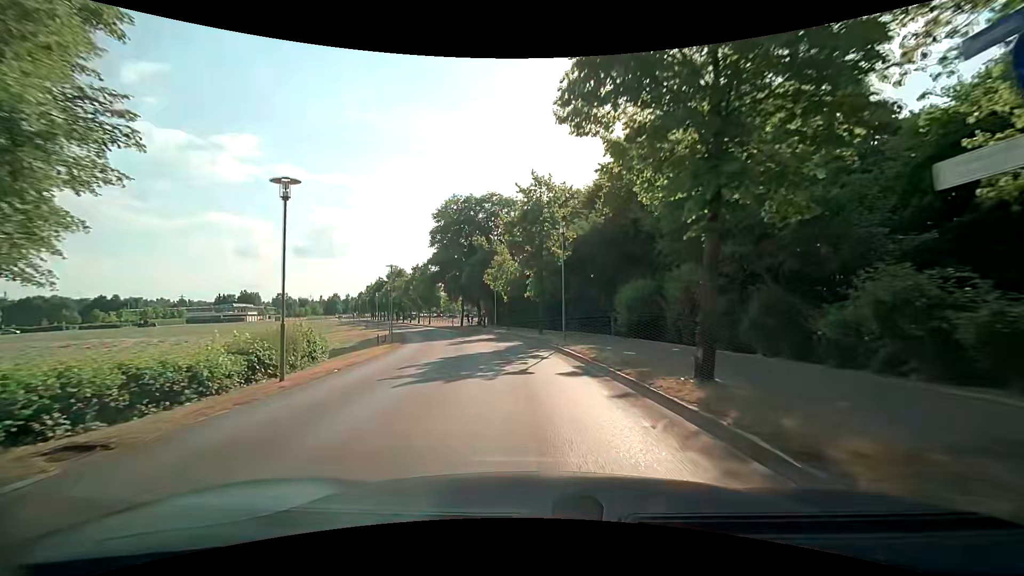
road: tertiary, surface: asphalt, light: Day
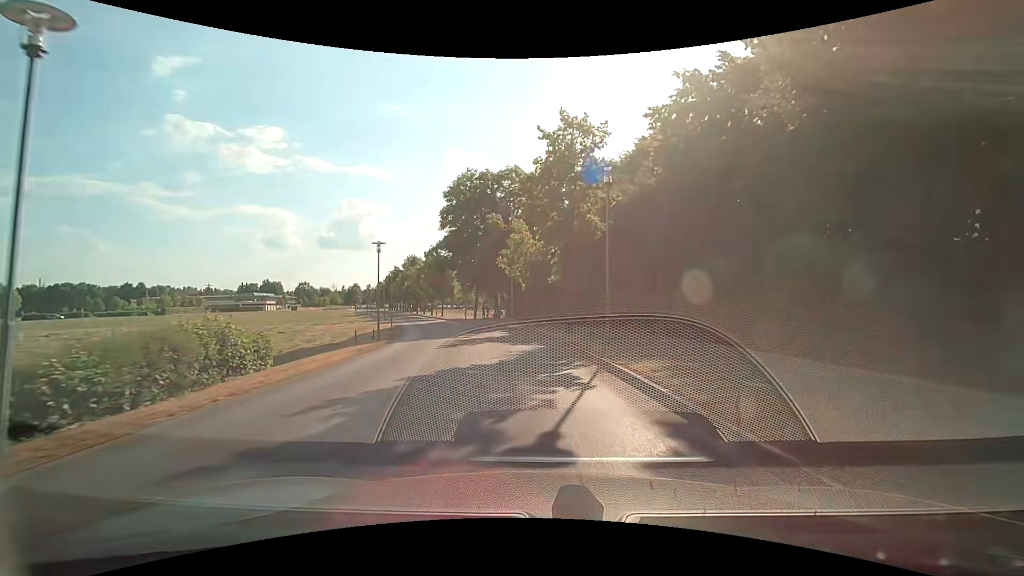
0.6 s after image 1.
(-0.2, +7.2) m; -3°
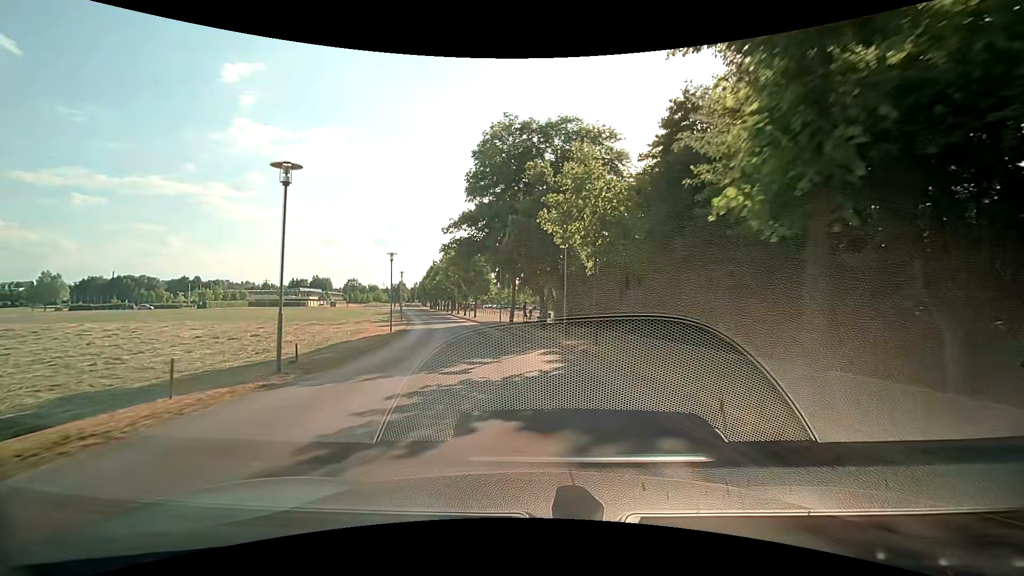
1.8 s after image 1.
(-0.7, +14.3) m; -5°
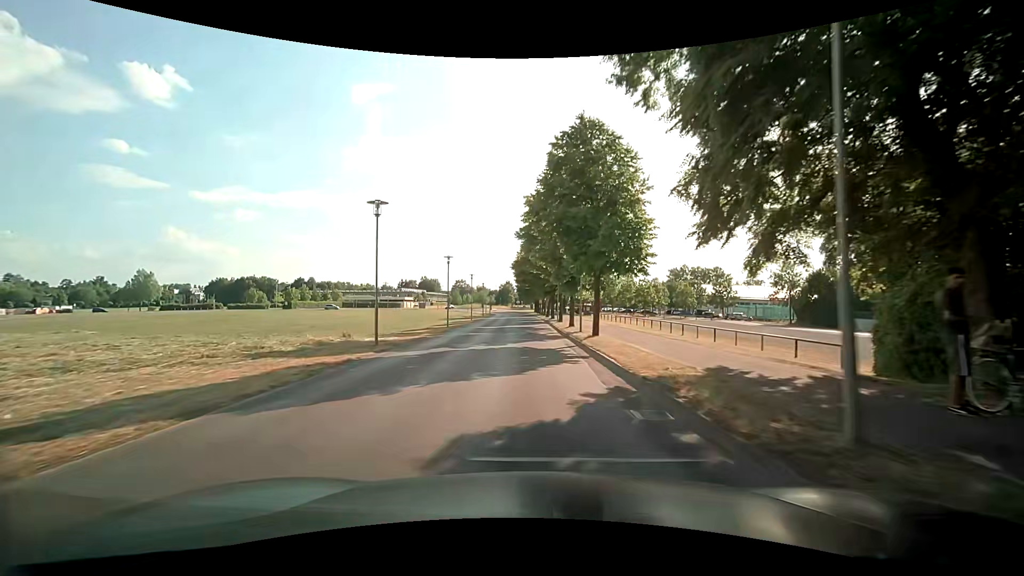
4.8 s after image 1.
(-4.3, +35.1) m; -13°
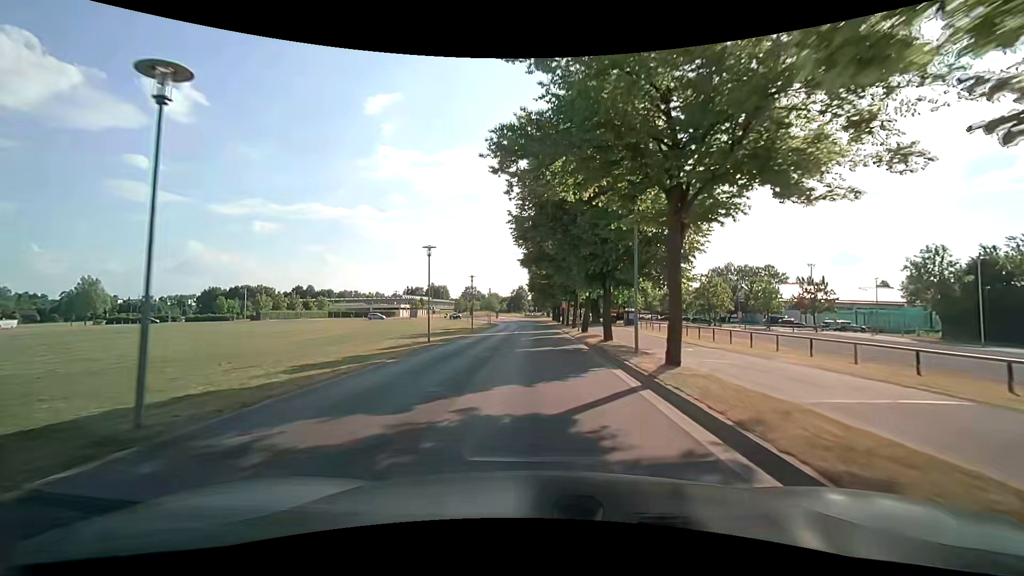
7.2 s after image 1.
(-0.7, +28.7) m; -3°
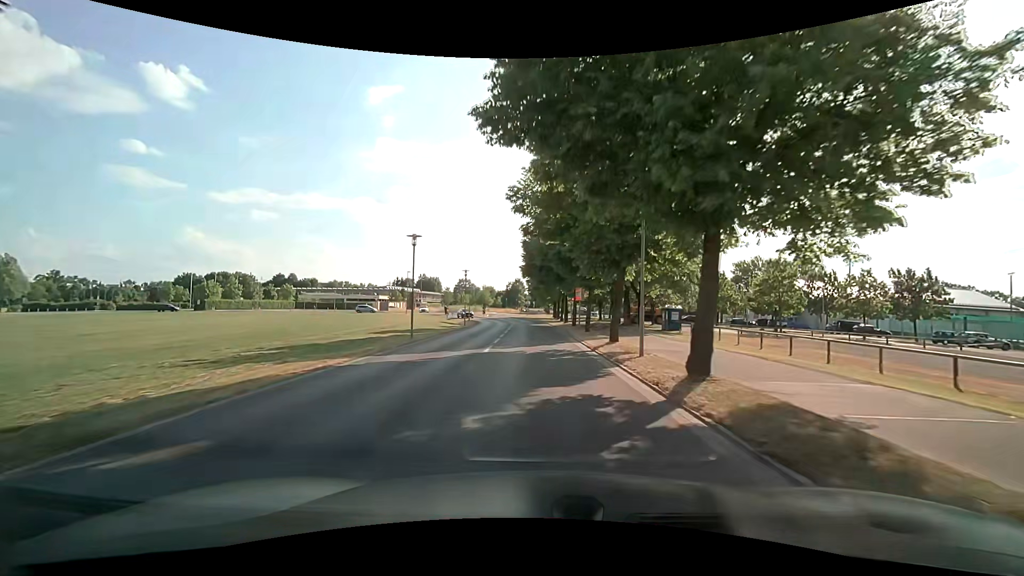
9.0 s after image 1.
(+0.2, +21.7) m; +1°
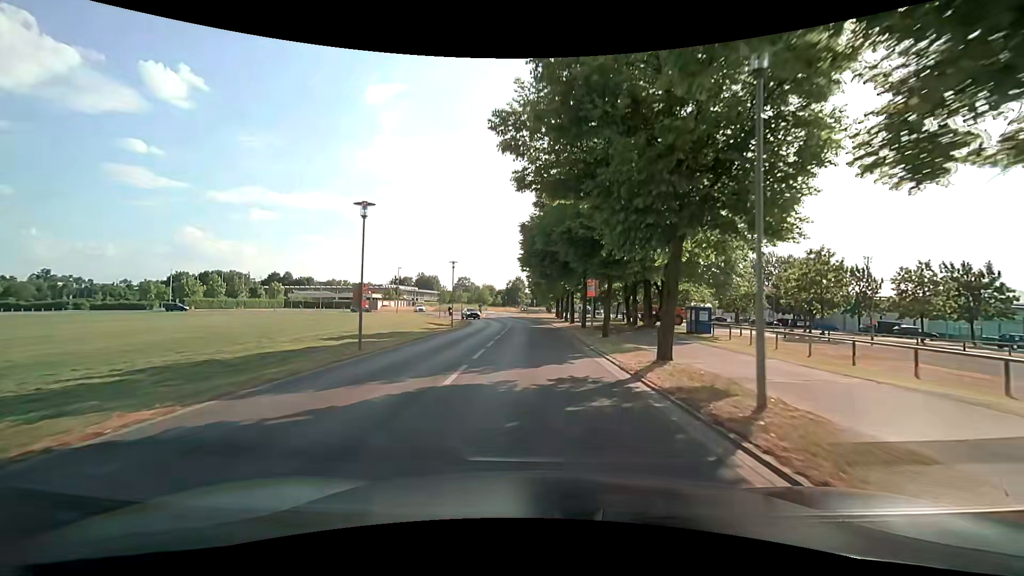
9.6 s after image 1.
(+0.1, +7.3) m; 0°
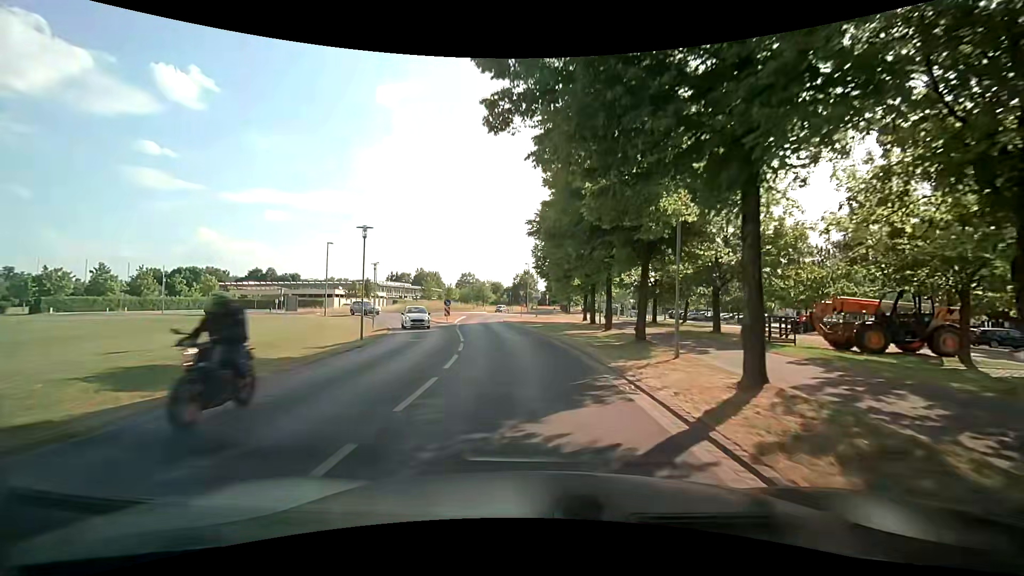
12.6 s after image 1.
(-0.2, +34.5) m; -2°
(0, +10) (-1, +20) (-2, +30) (-3, +40) (-4, +50) (-3, +60) (-3, +70) (-5, +79) (-7, +89) (-6, +99) m
